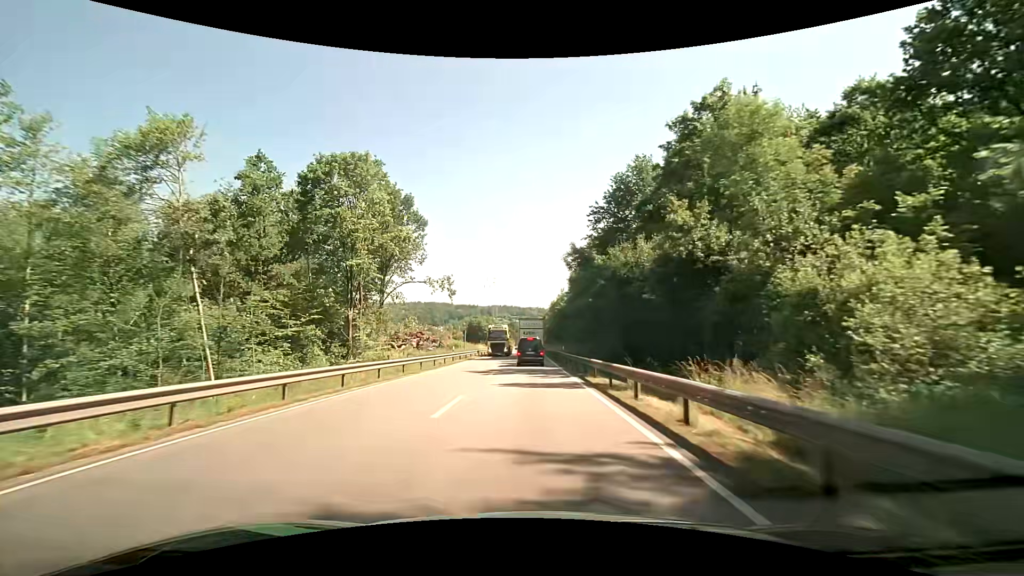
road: primary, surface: asphalt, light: Day
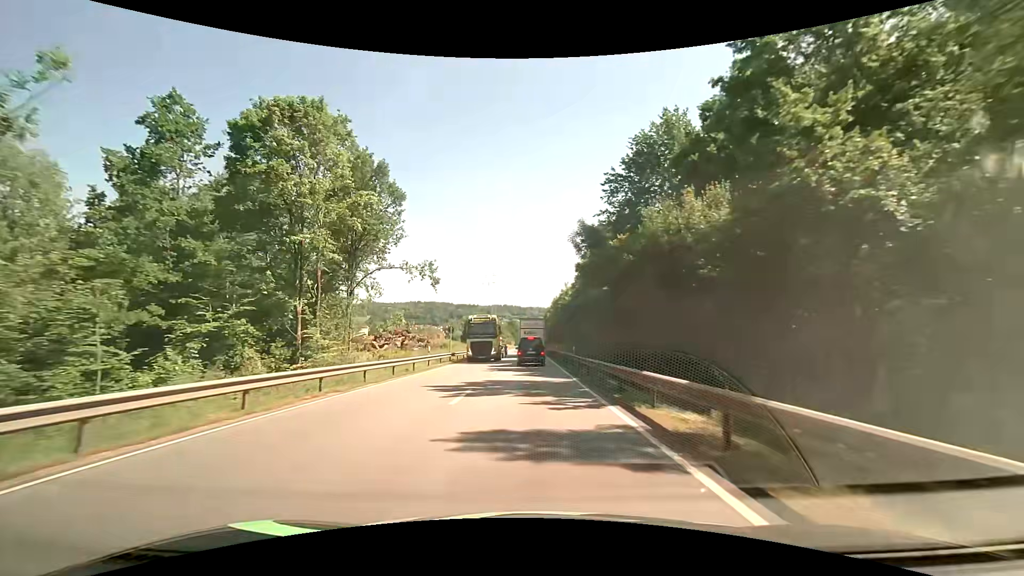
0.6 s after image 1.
(+0.1, +9.8) m; 0°
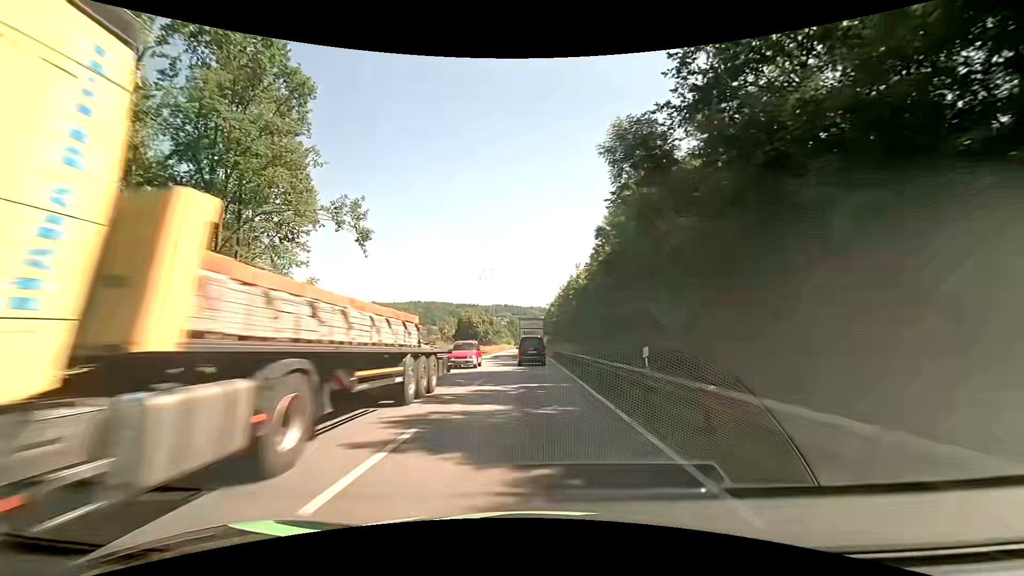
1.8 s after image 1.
(+0.1, +19.4) m; 0°
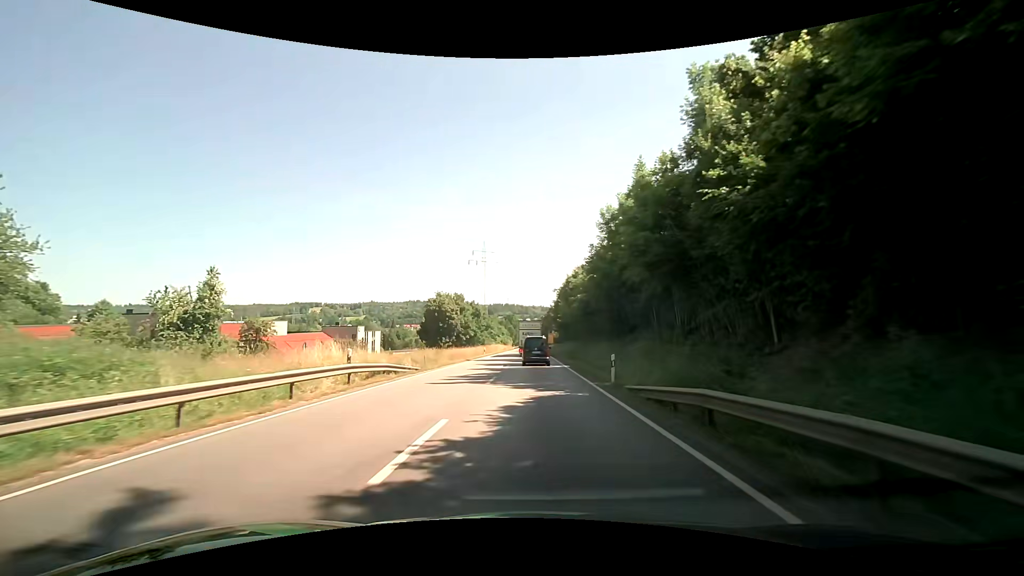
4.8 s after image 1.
(-0.2, +47.3) m; 0°
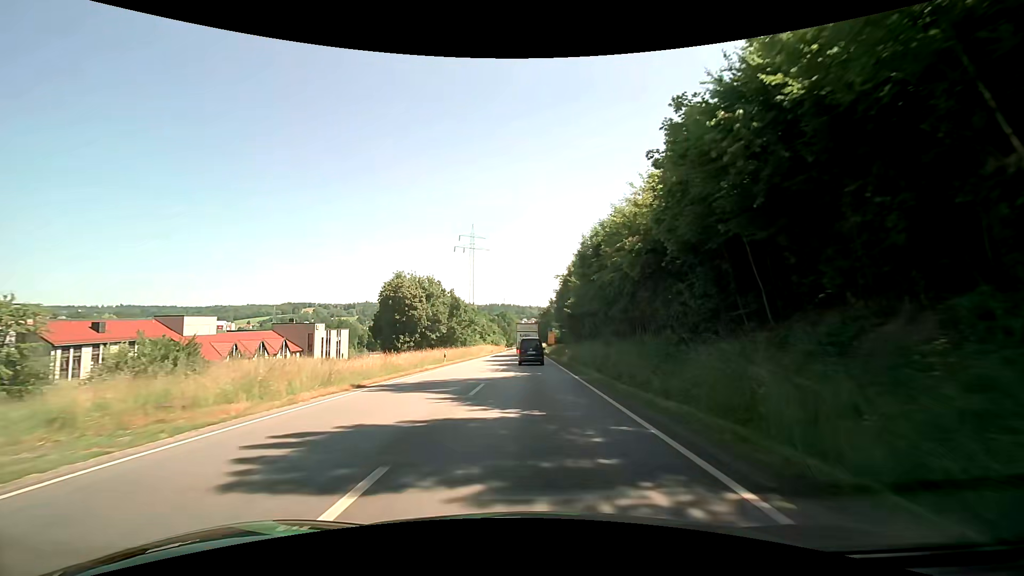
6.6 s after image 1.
(+0.1, +27.4) m; 0°
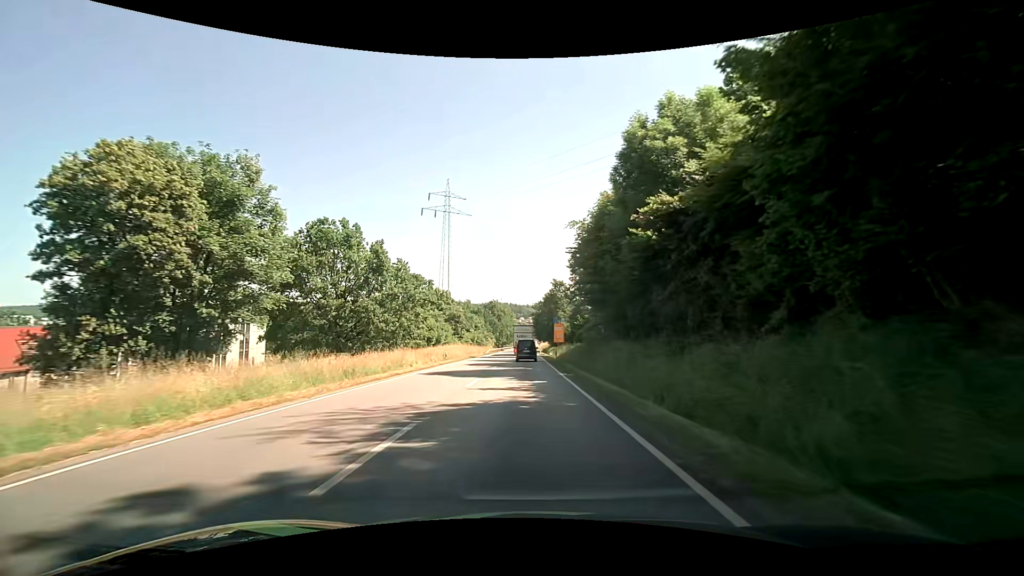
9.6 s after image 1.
(+0.3, +45.0) m; +1°
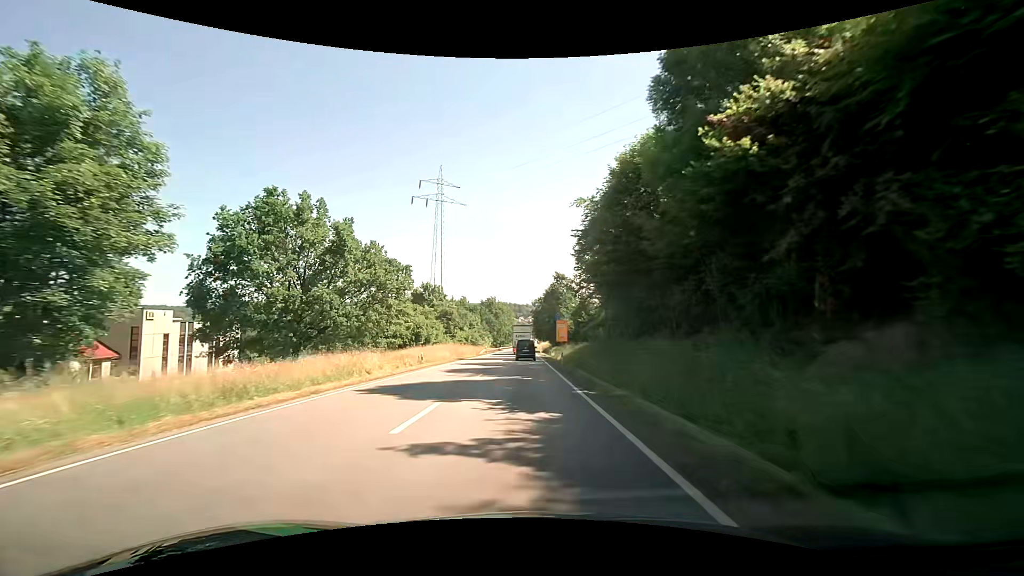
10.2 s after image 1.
(0.0, +9.0) m; 0°
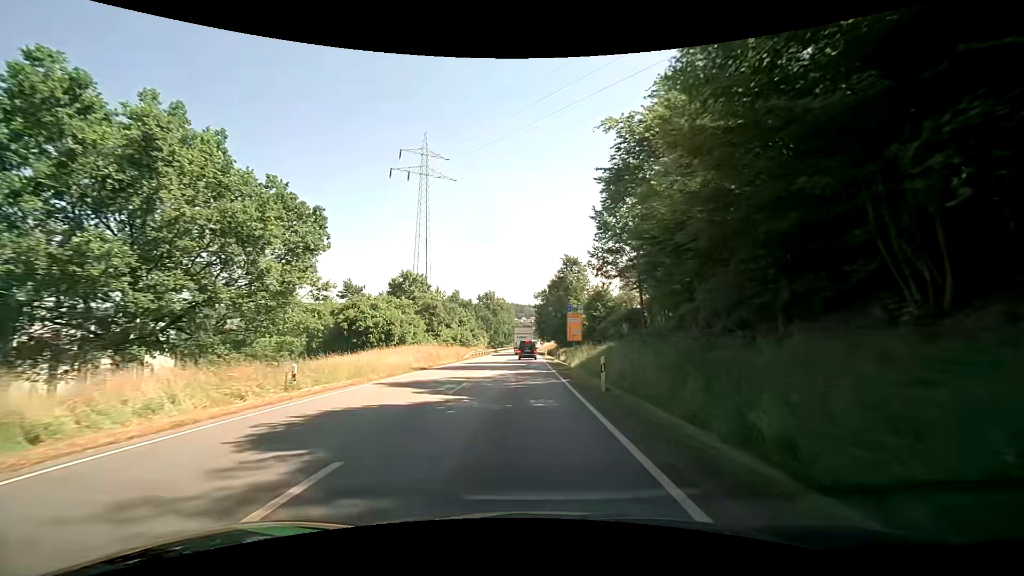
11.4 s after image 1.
(0.0, +17.9) m; 0°
(0, +10) (0, +20) (0, +30) (0, +40) (-1, +50) (-1, +60) (-1, +70) (-1, +80) (-1, +90) (-1, +100) m
